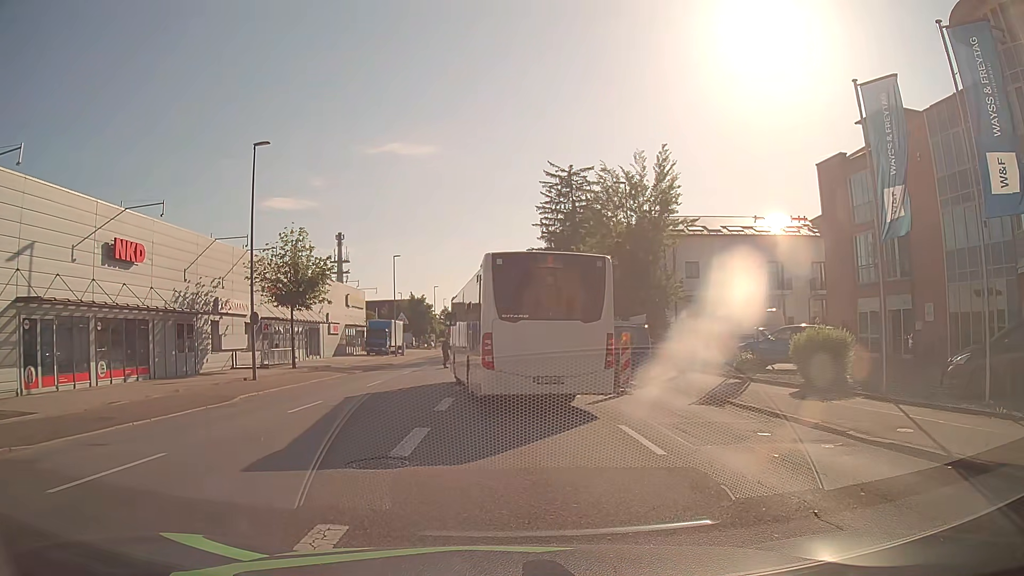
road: tertiary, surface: asphalt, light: Day
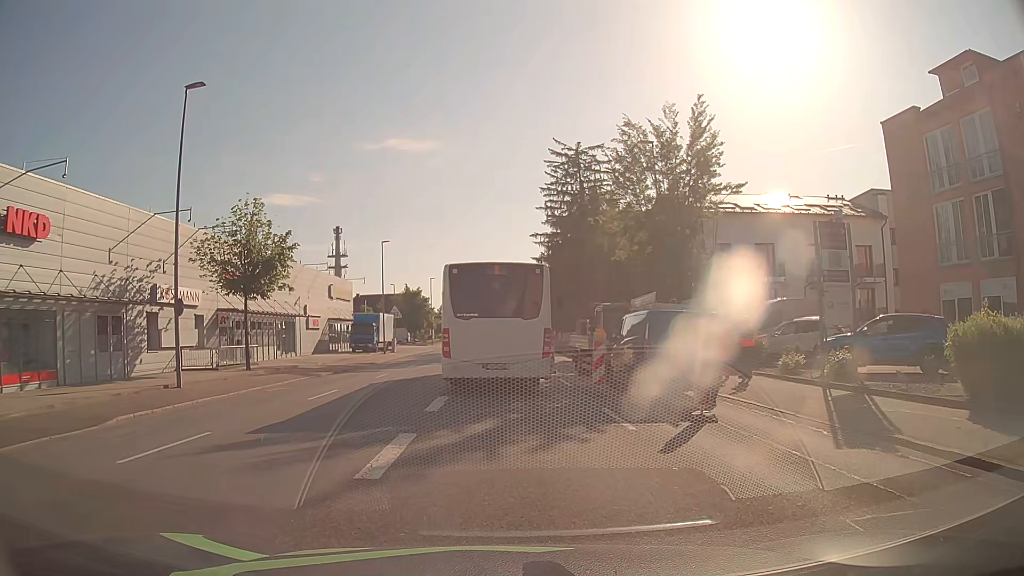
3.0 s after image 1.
(-0.1, +7.3) m; -1°
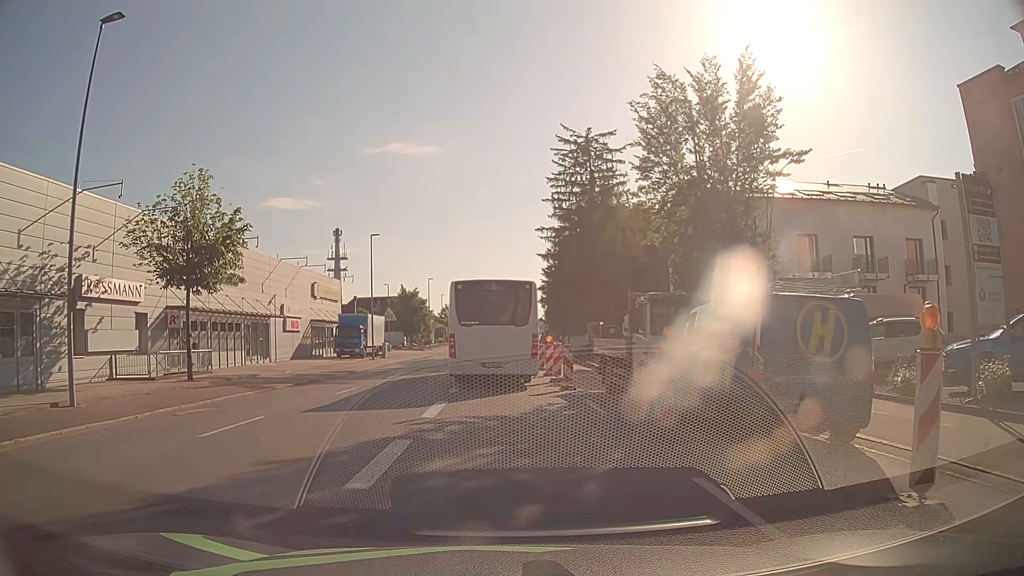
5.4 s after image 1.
(0.0, +6.4) m; -1°
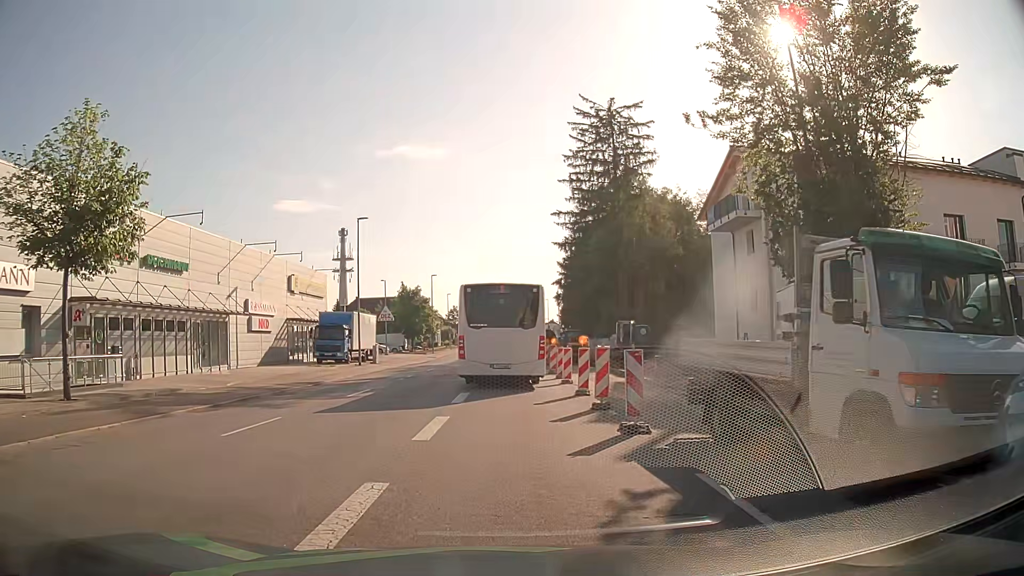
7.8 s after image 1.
(0.0, +8.8) m; 0°
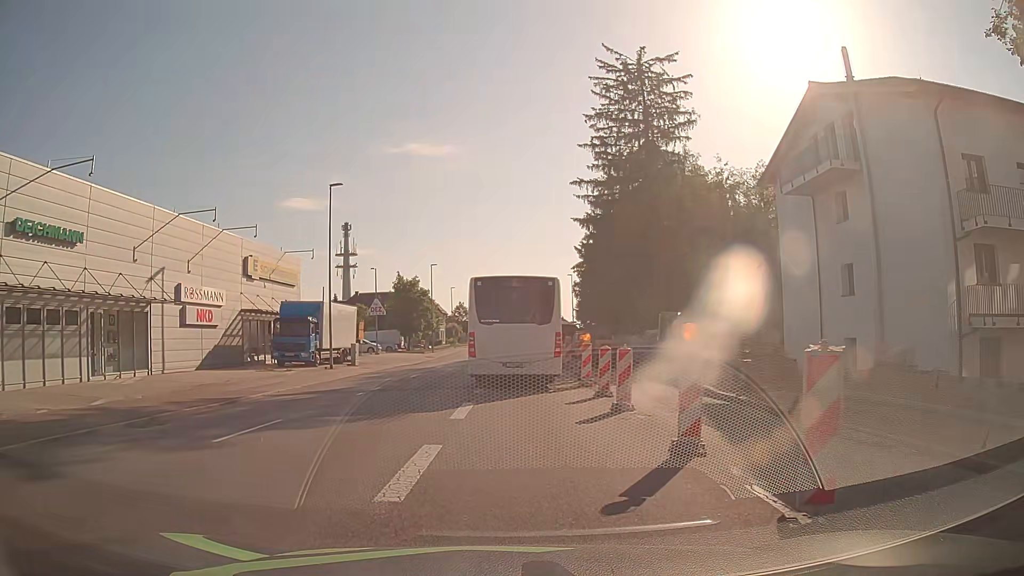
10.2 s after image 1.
(-0.1, +9.8) m; -2°
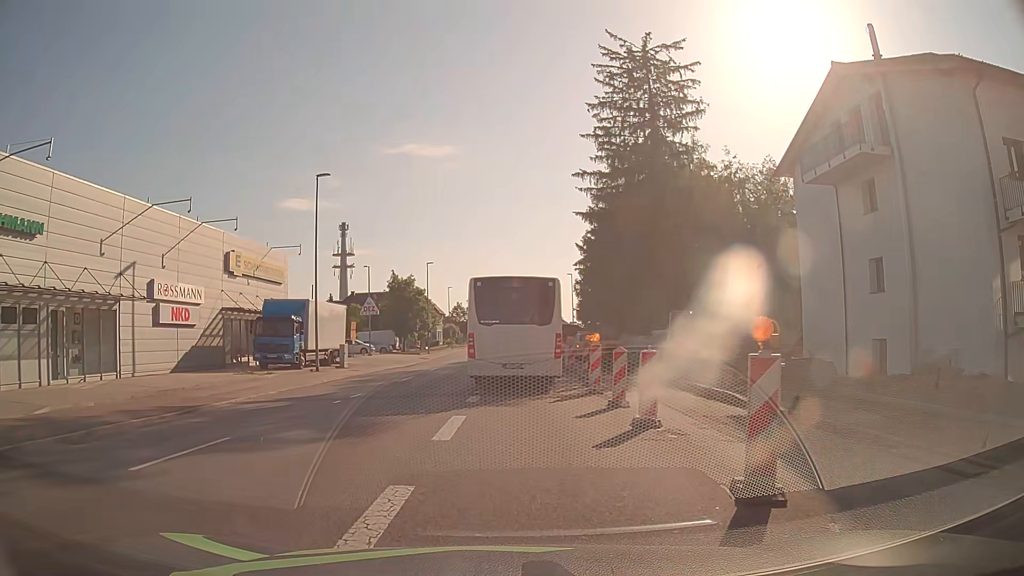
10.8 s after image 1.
(0.0, +2.5) m; +1°
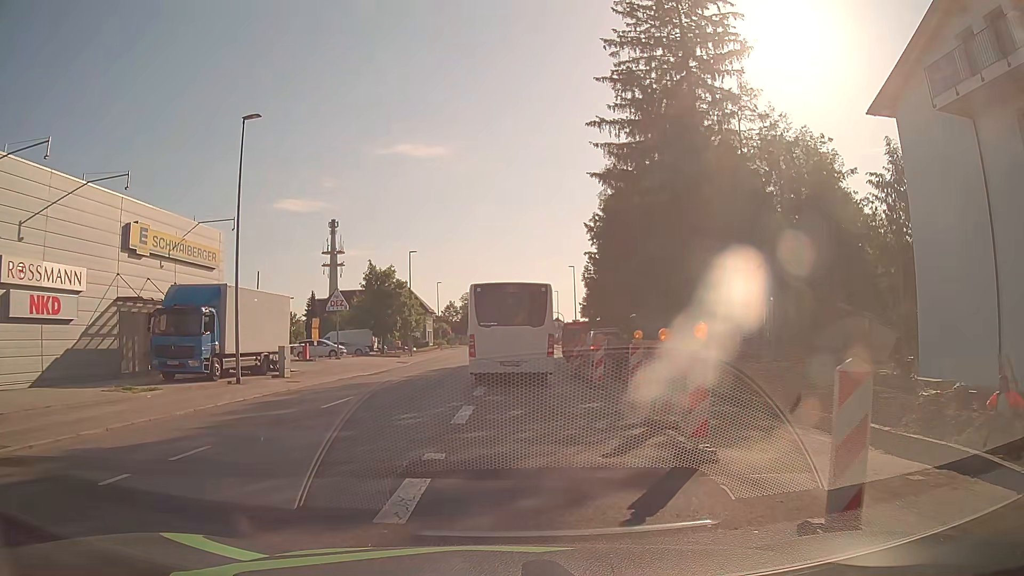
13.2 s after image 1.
(0.0, +10.1) m; 0°
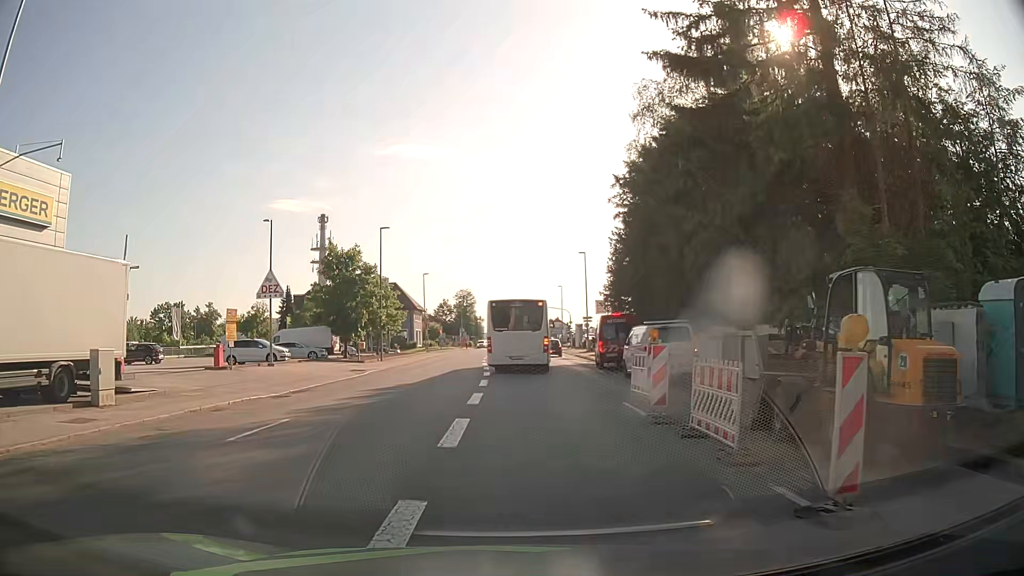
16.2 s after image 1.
(+0.2, +14.6) m; +1°
(0, +10) (0, +20) (0, +30) (0, +40) (0, +50) (0, +60) (-1, +70) (-1, +80) (-1, +90) (-1, +100) m
